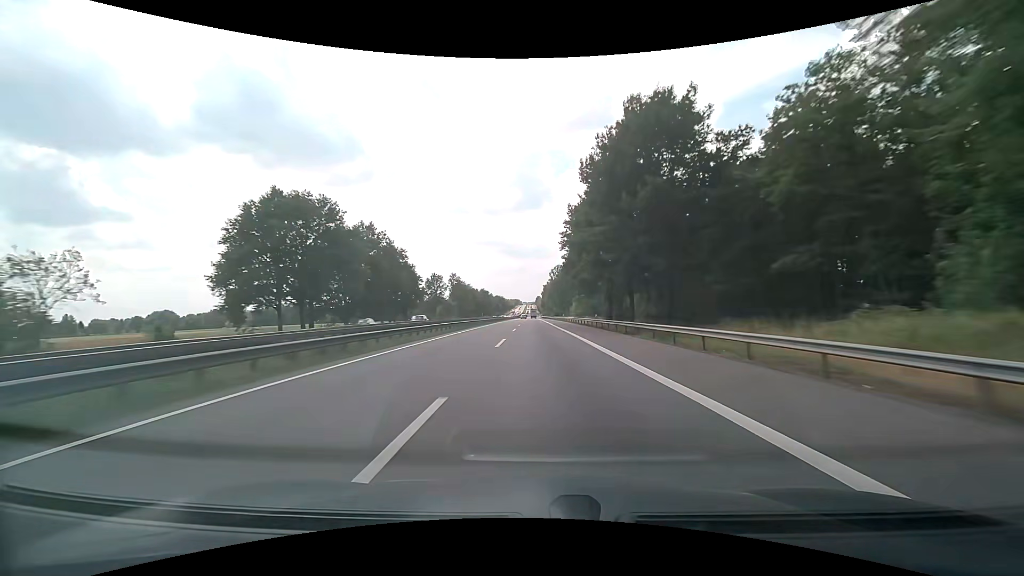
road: motorway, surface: asphalt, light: Day
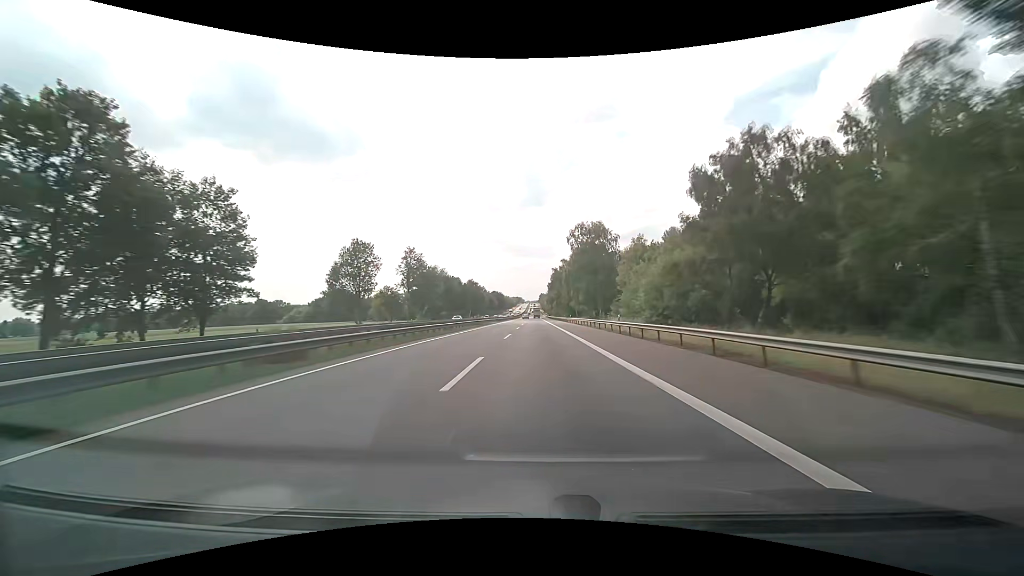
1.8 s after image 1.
(-0.3, +65.2) m; -1°
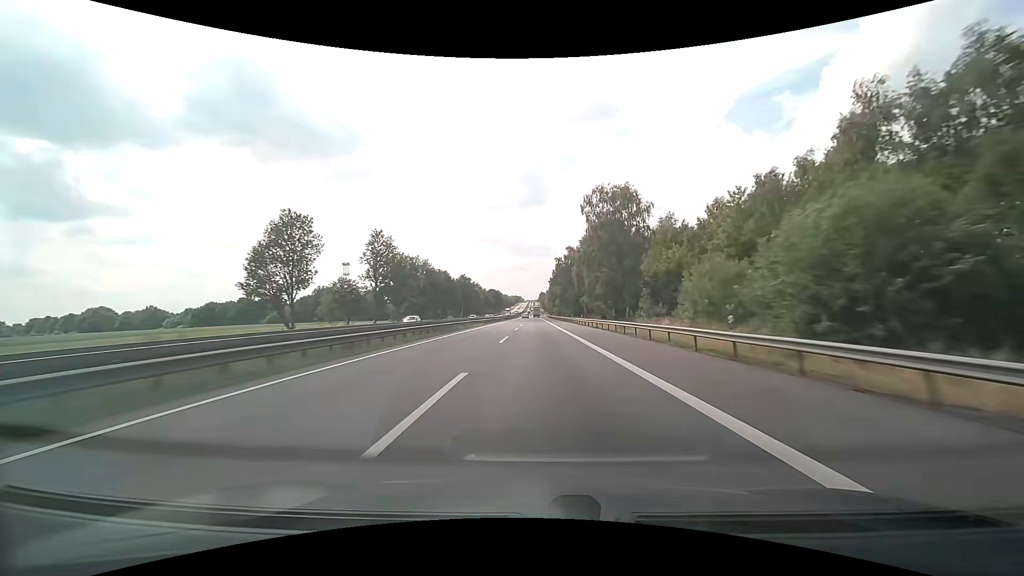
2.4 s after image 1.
(0.0, +21.9) m; 0°
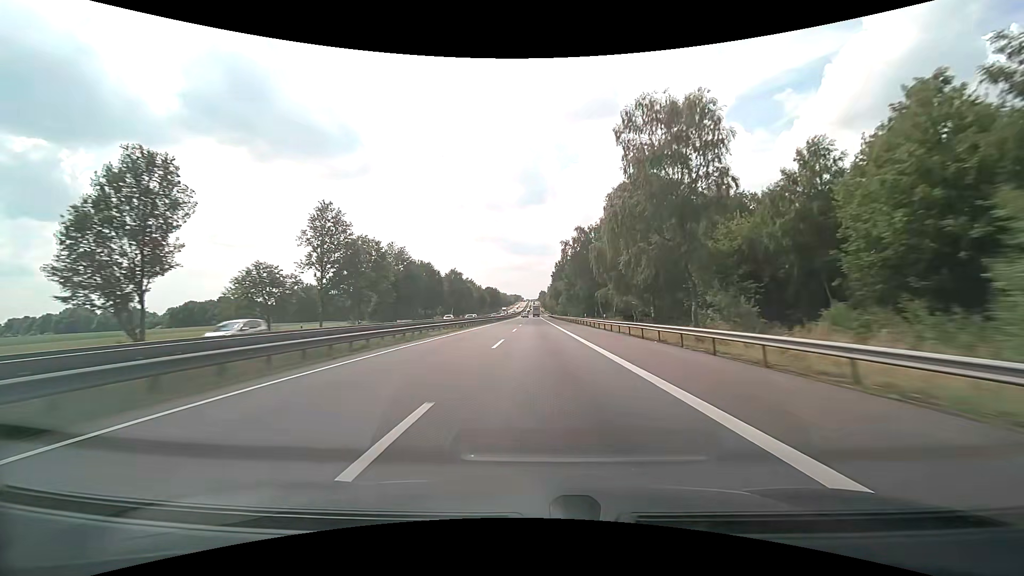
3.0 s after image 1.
(-0.1, +22.1) m; 0°
(0, +10) (0, +20) (0, +30) (0, +40) (0, +50) (0, +60) (0, +70) (0, +80) (0, +90) (0, +100) m
